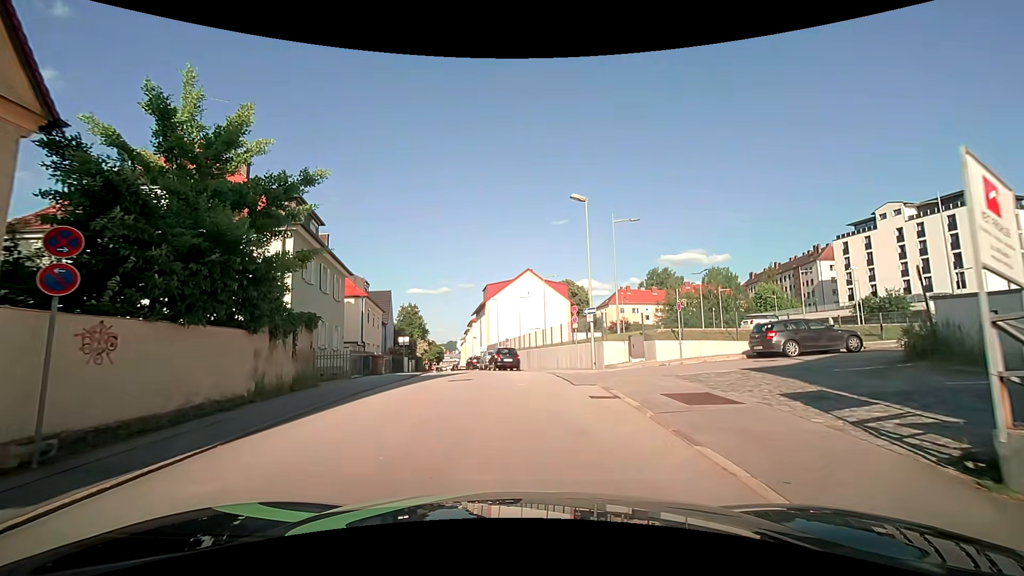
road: residential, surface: asphalt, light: Day
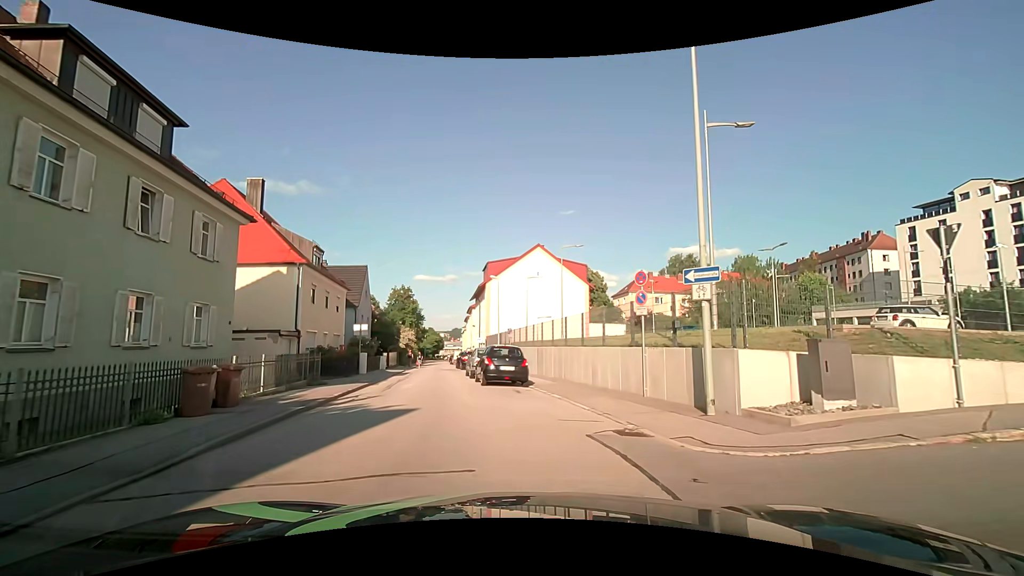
(-0.1, +13.1) m; -1°
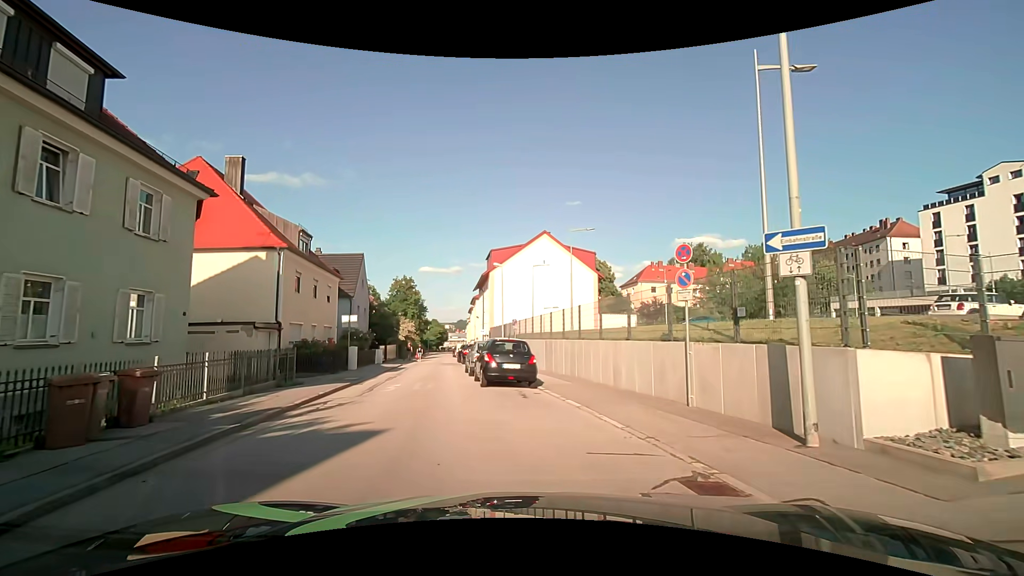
(0.0, +2.9) m; -1°
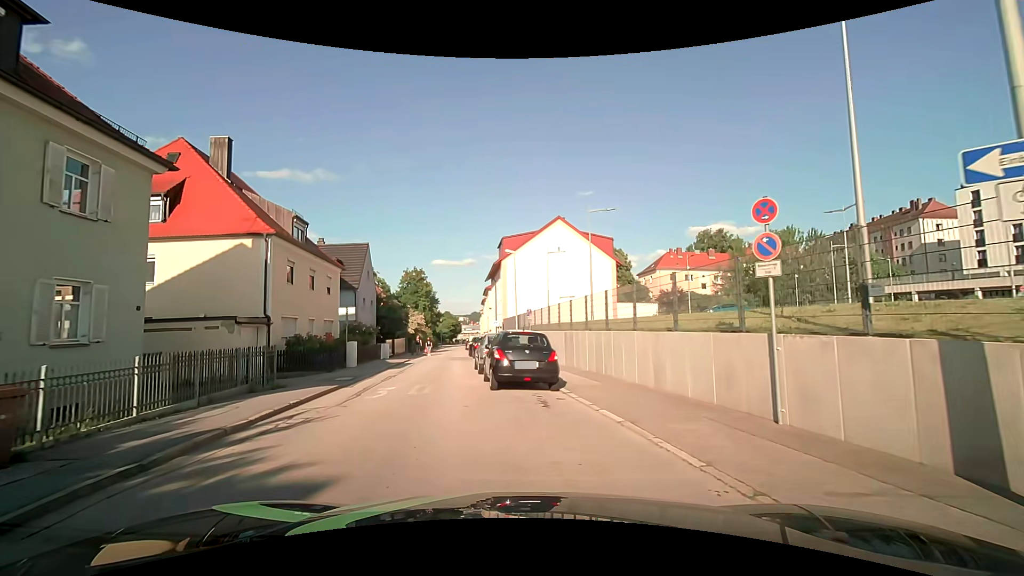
(0.0, +2.7) m; -1°
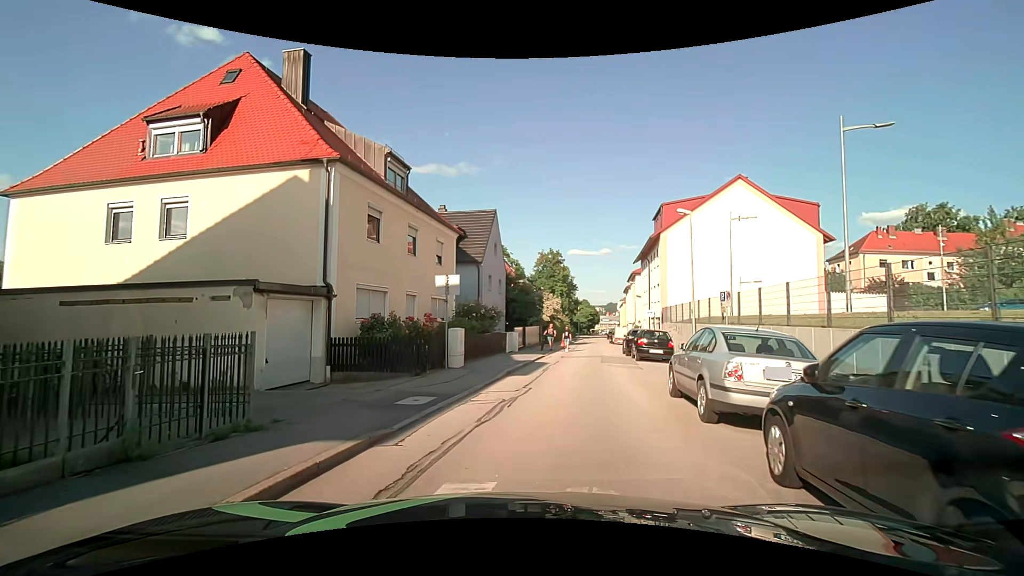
(-1.7, +9.8) m; -17°
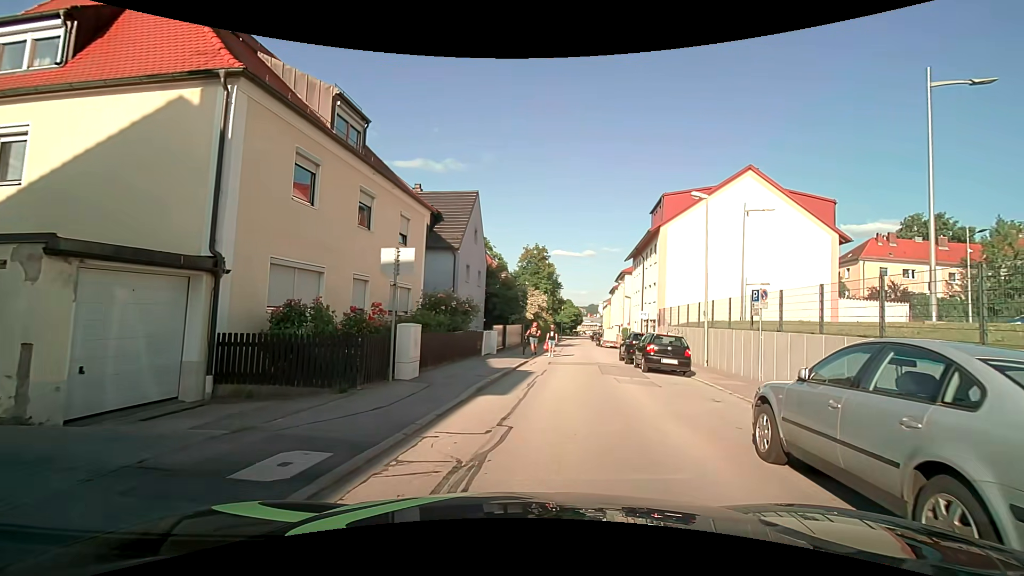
(+0.1, +4.6) m; +2°
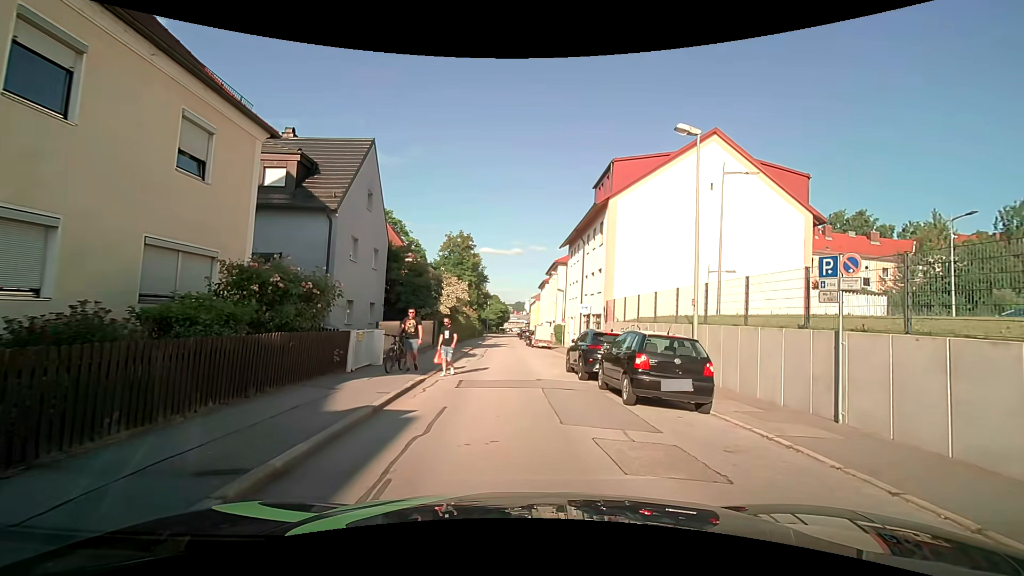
(+0.7, +8.4) m; +10°
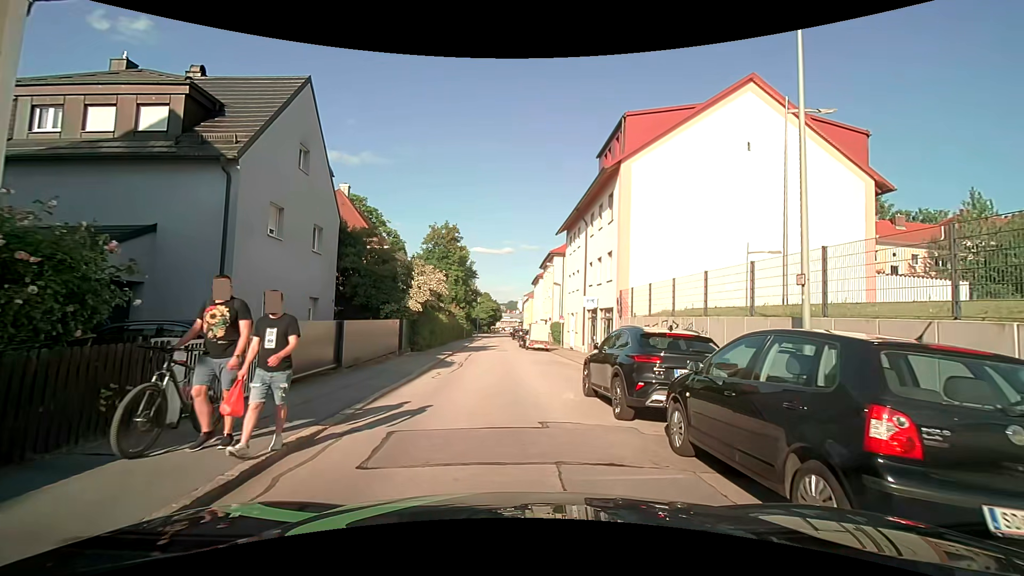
(0.0, +6.5) m; +1°
